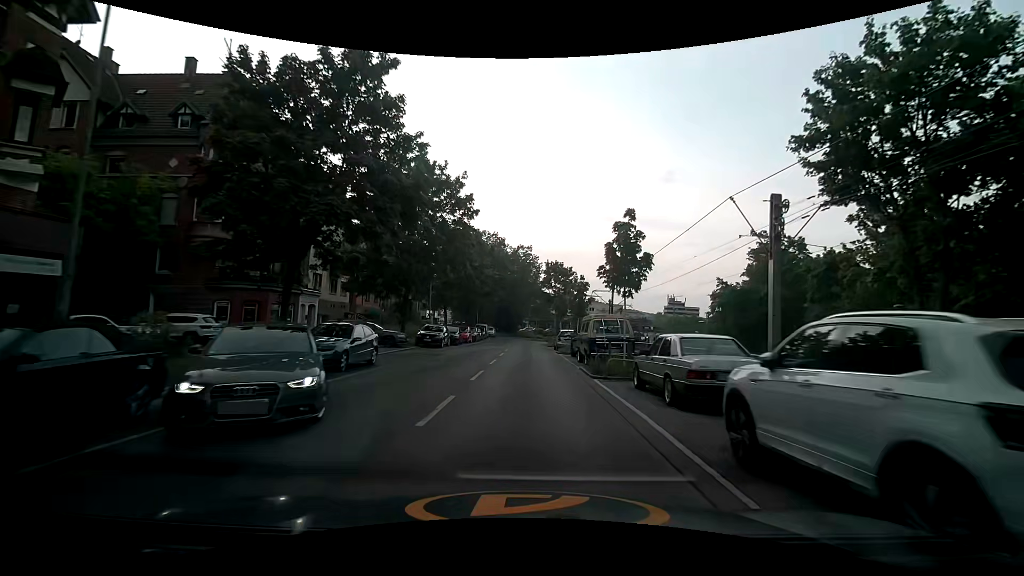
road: secondary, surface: asphalt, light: Day
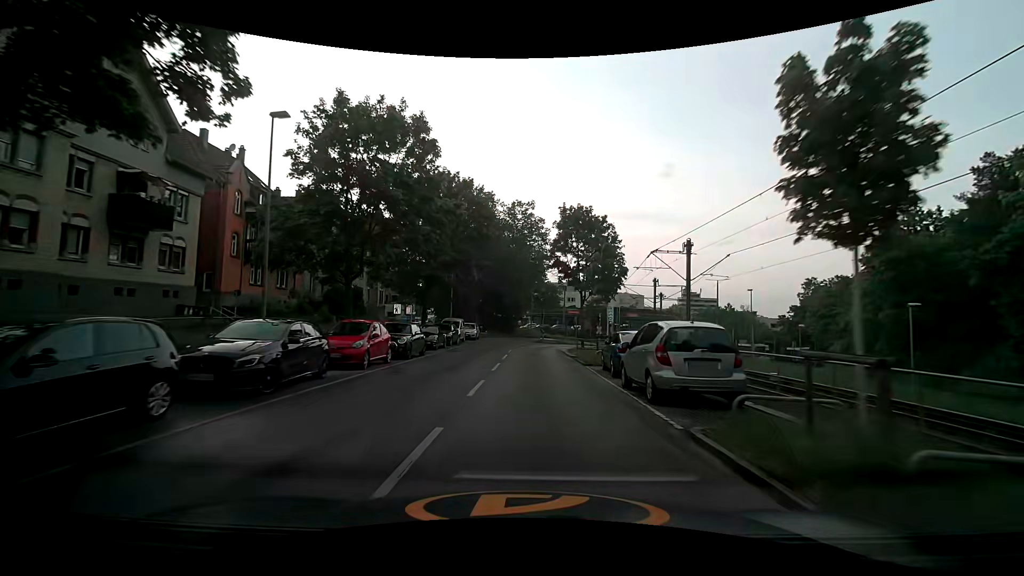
(0.0, +27.5) m; 0°
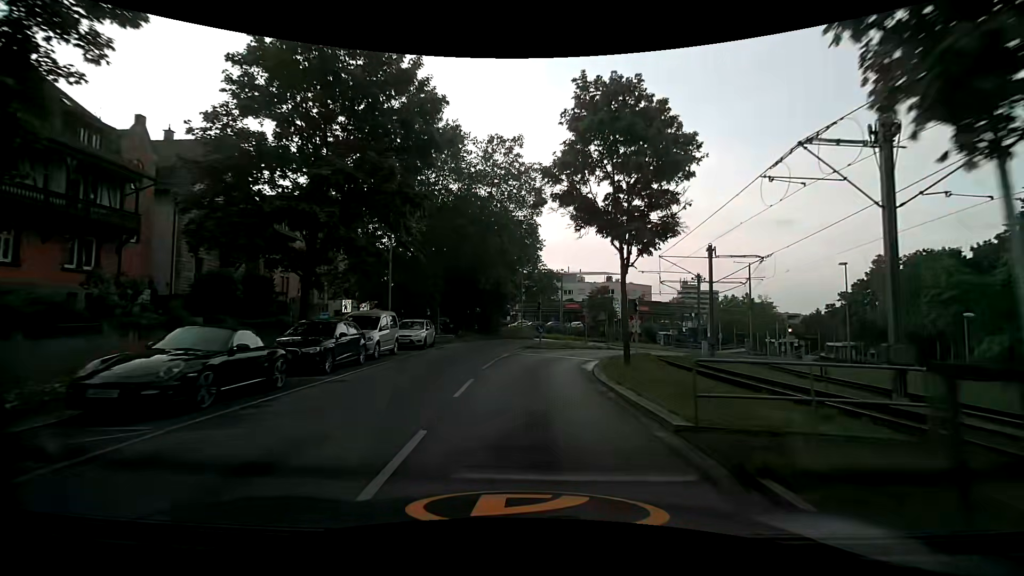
(+0.2, +18.4) m; +1°
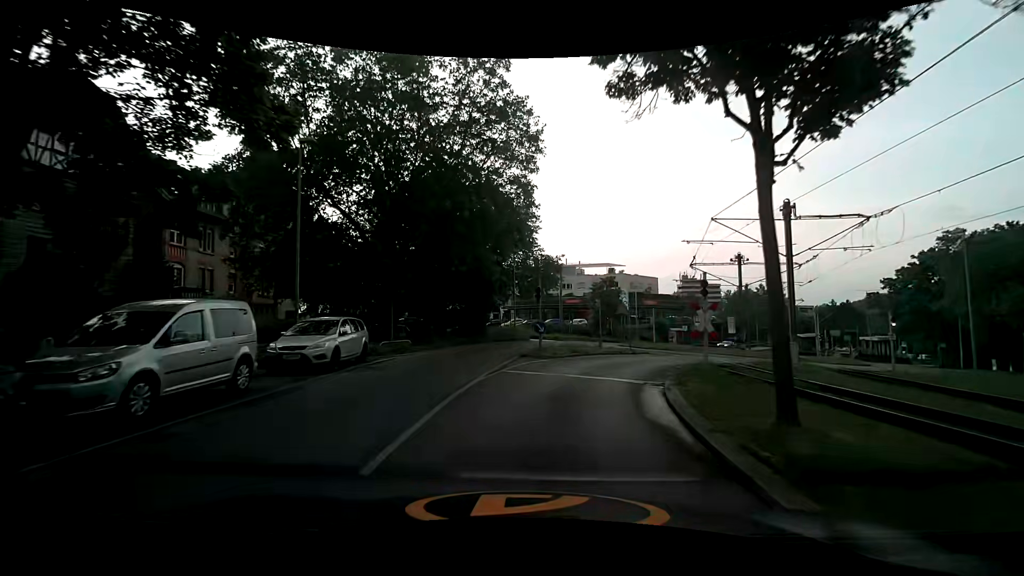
(+0.1, +11.0) m; +1°
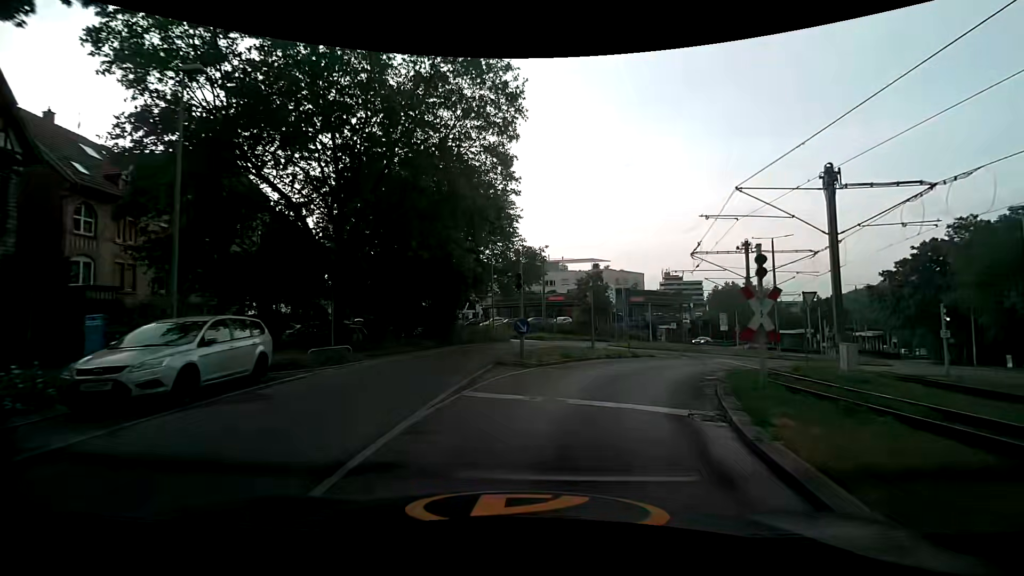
(+0.1, +5.1) m; +2°
